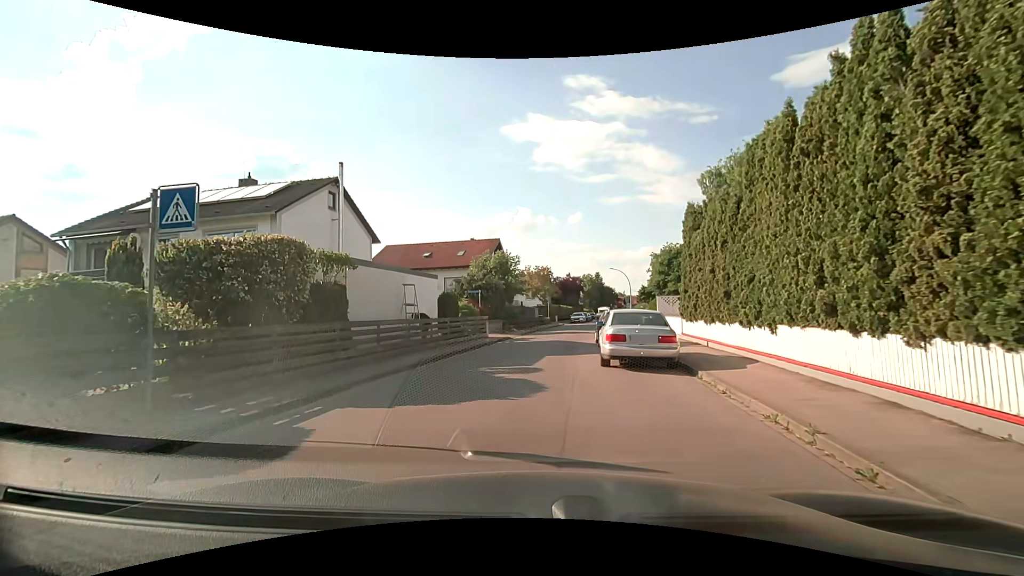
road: residential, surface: asphalt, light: Day
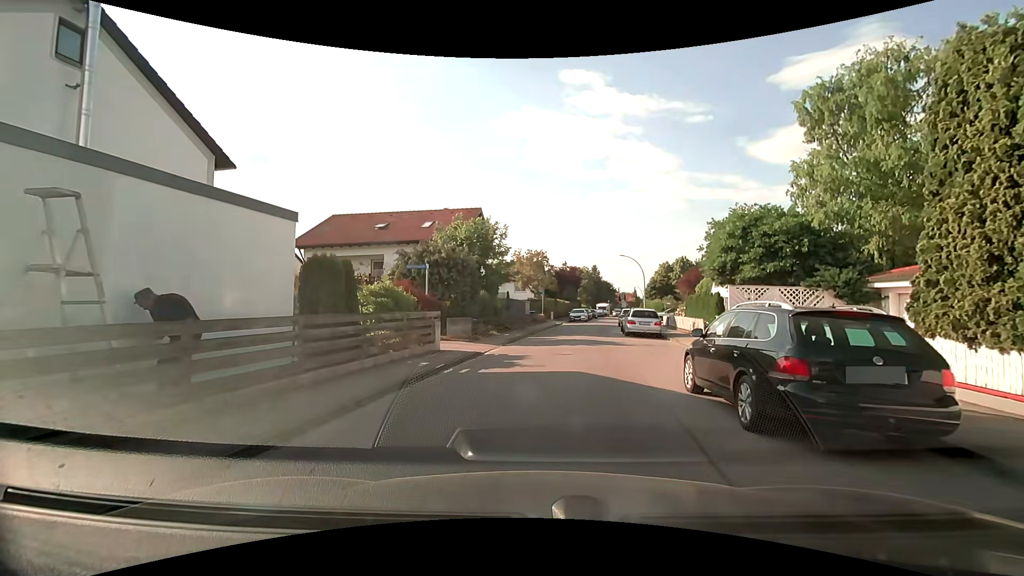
(-0.2, +14.0) m; +1°
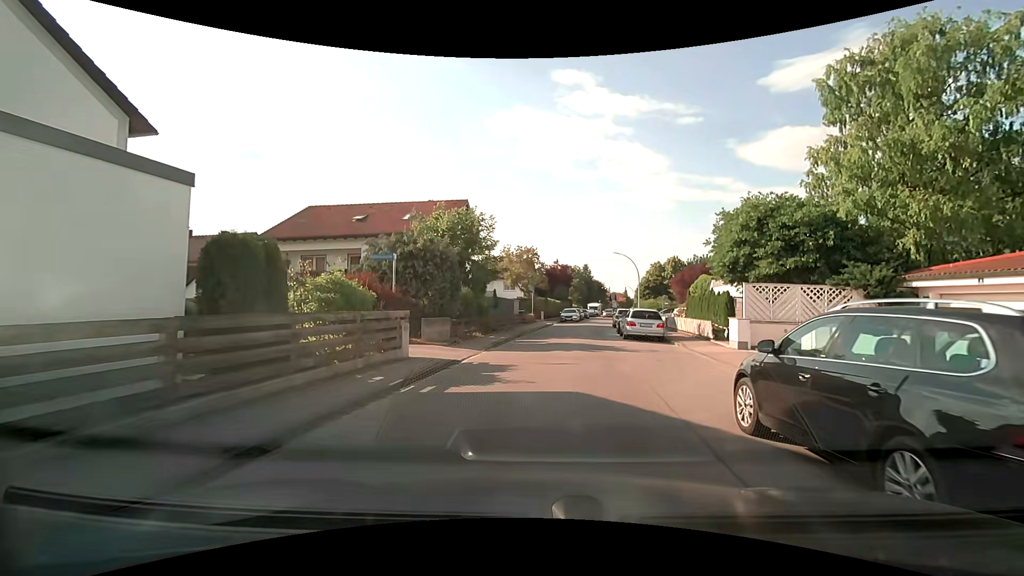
(0.0, +2.7) m; +1°
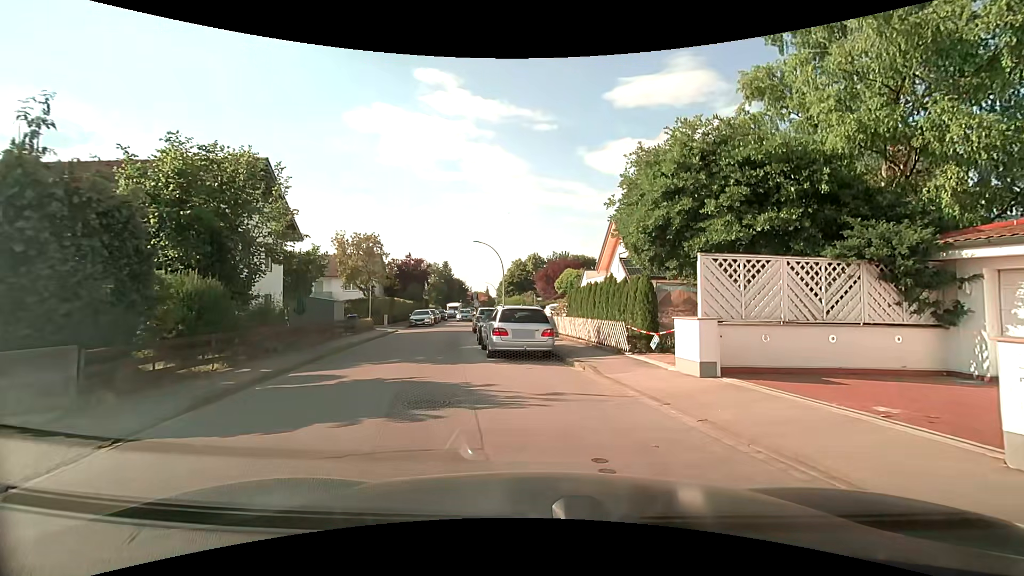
(+1.1, +9.8) m; +15°
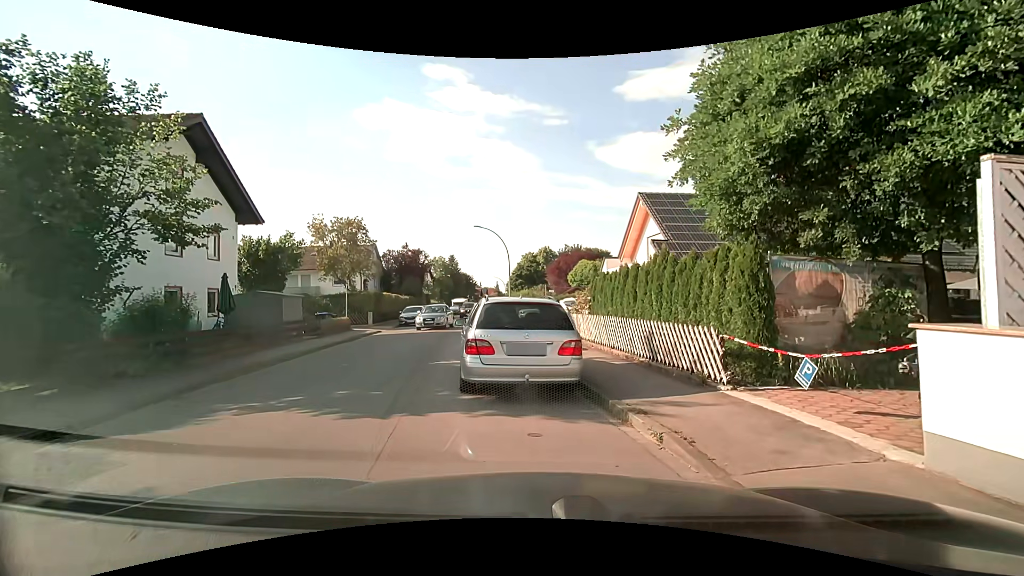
(+0.1, +6.1) m; +1°
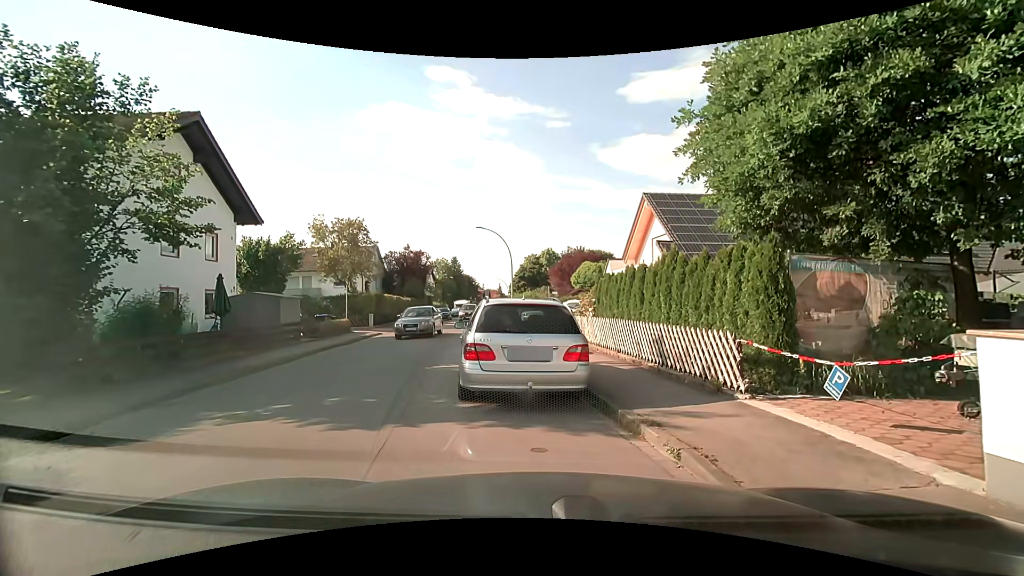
(0.0, +0.4) m; 0°
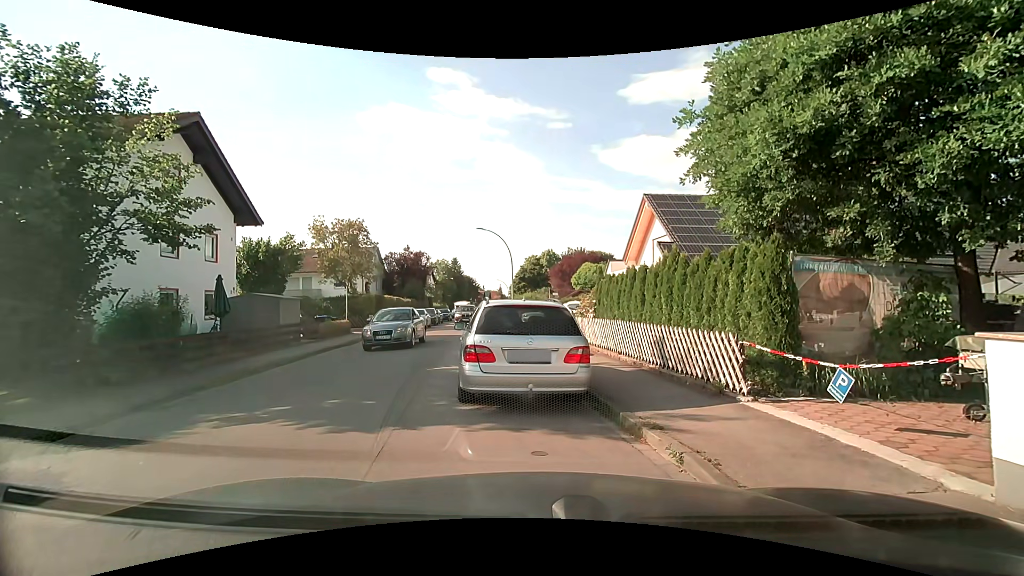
(0.0, +0.1) m; 0°
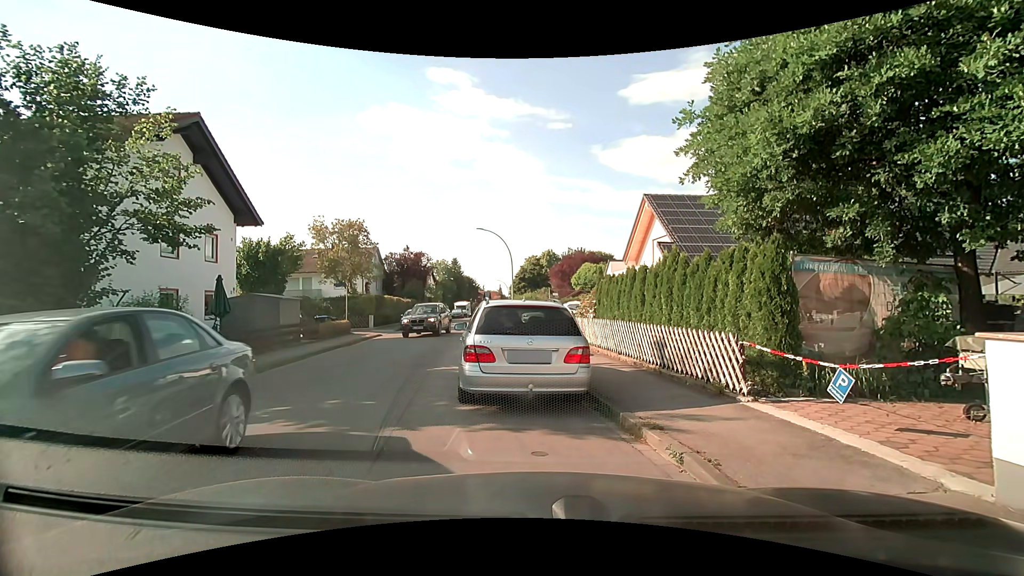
(0.0, +0.1) m; 0°
(-3, +9) (-6, +19) (-6, +29) (-6, +39) (-7, +49) (-8, +59) (-9, +69) (-10, +79) (-10, +89) (-11, +99) m
